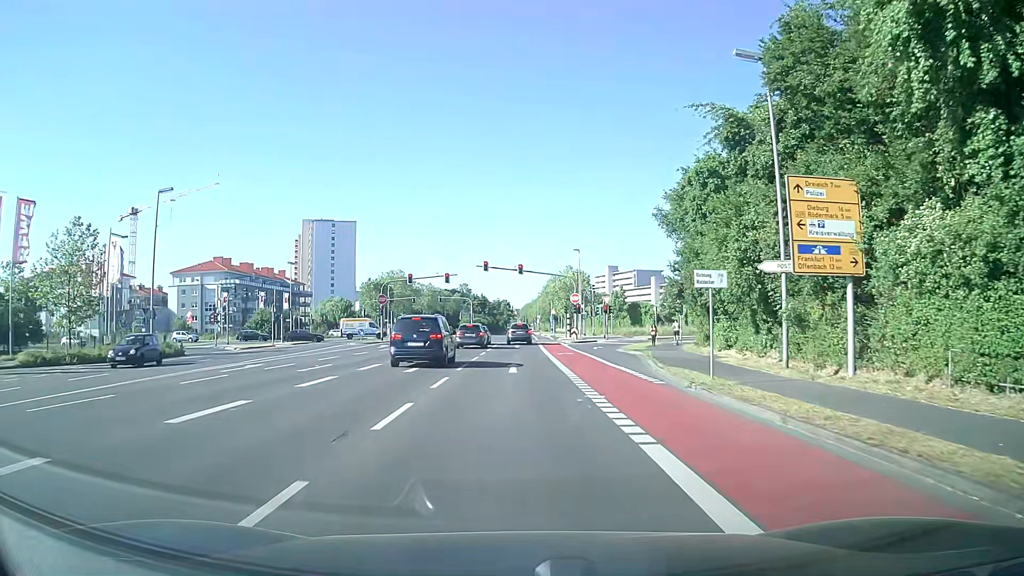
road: secondary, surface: asphalt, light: Day
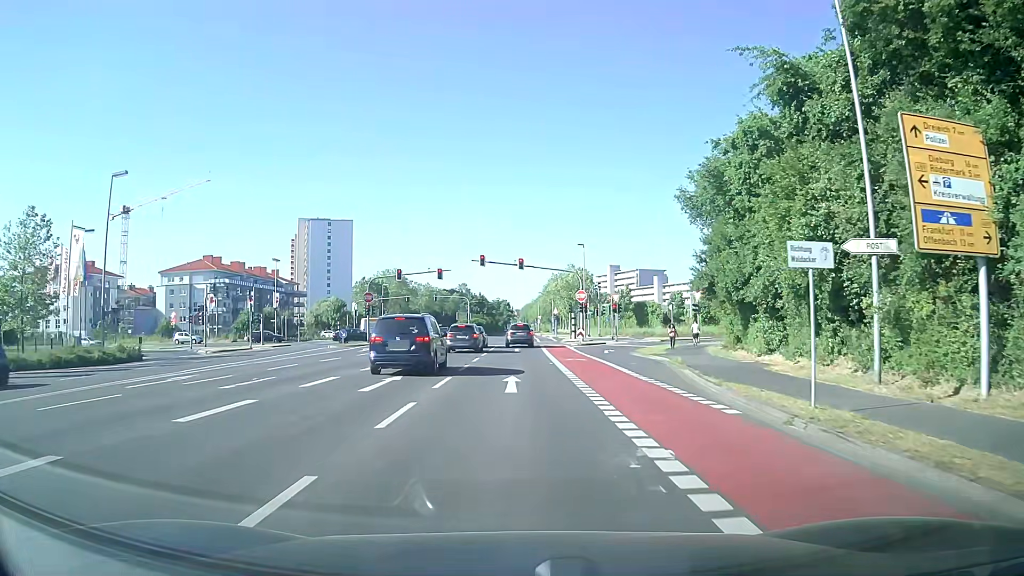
(0.0, +5.7) m; 0°
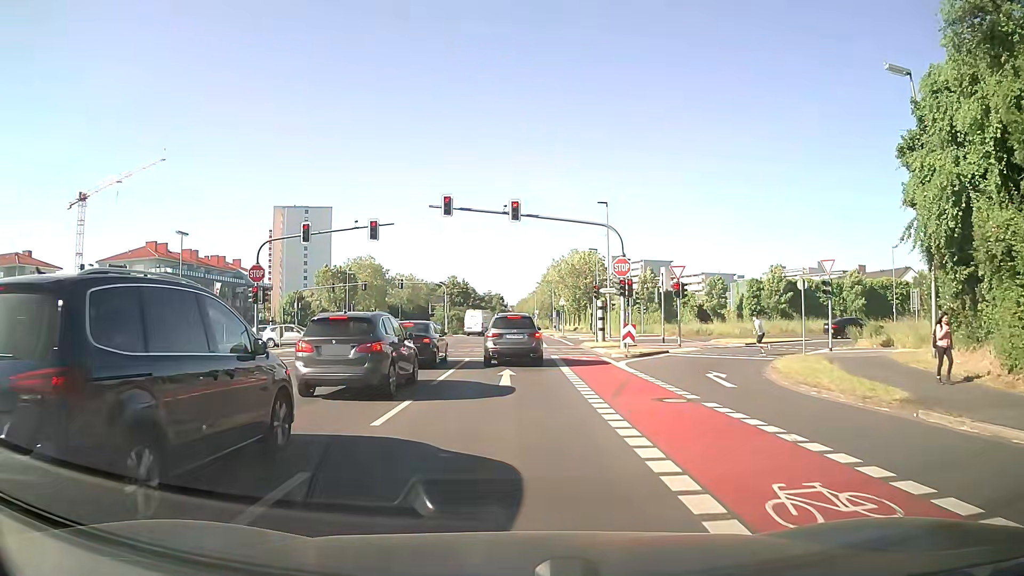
(+0.3, +23.6) m; +1°
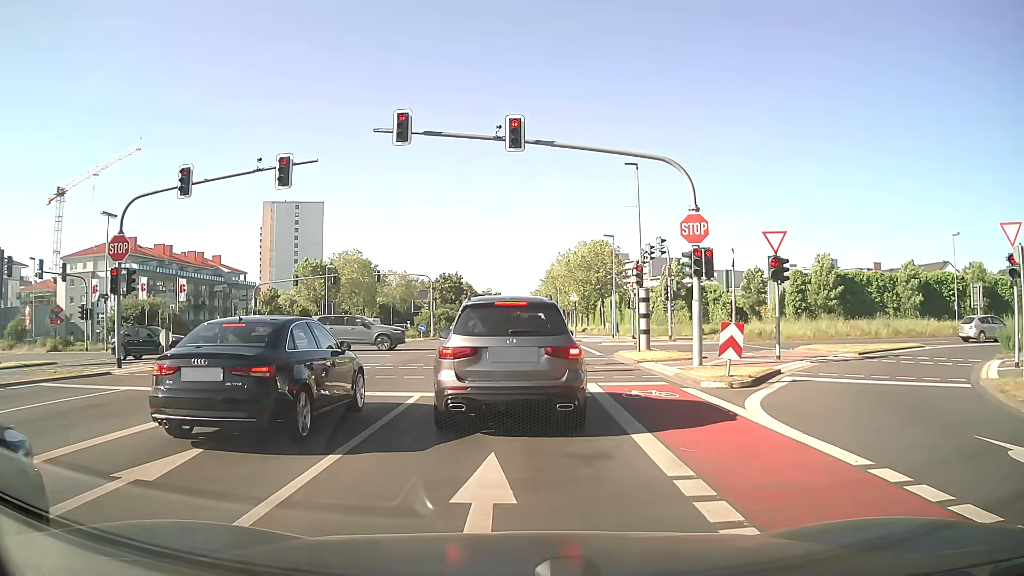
(0.0, +12.5) m; -1°
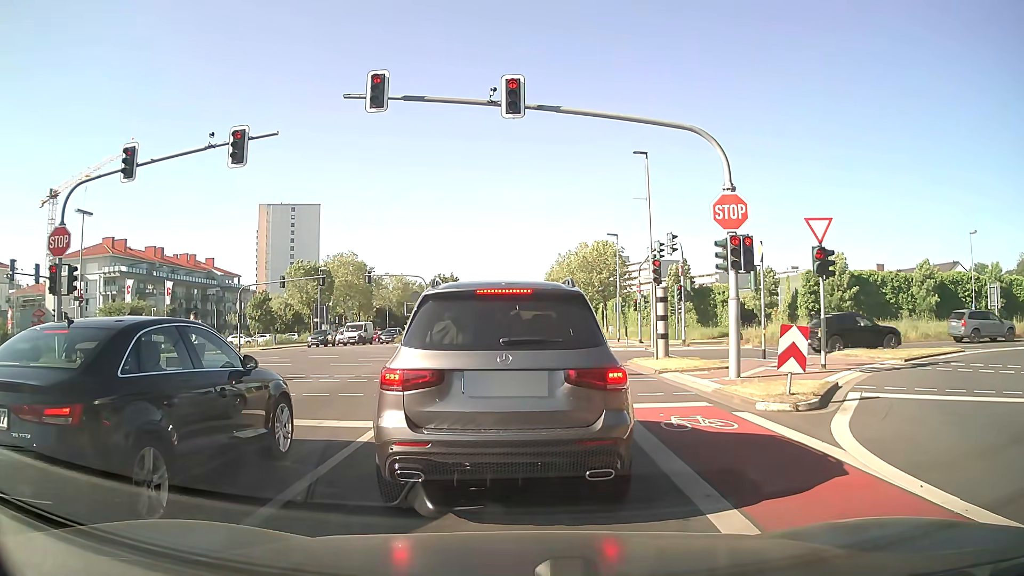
(0.0, +3.2) m; 0°
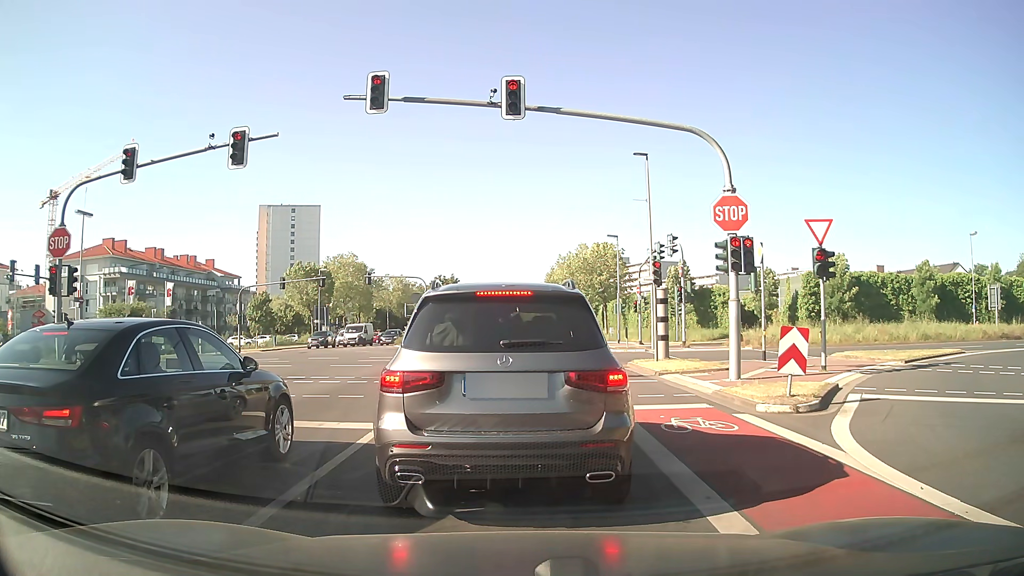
(0.0, +0.1) m; 0°
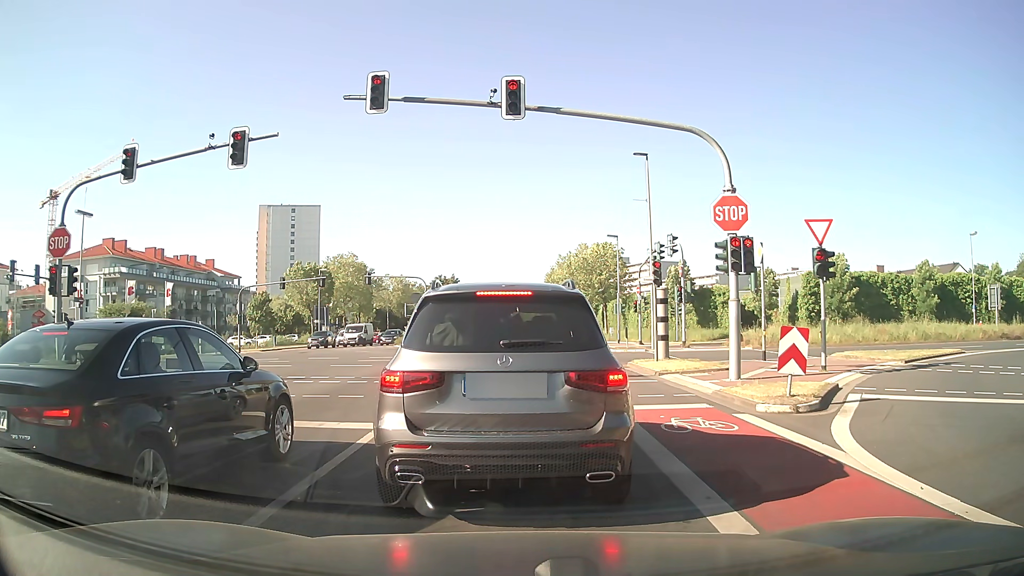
(0.0, 0.0) m; 0°
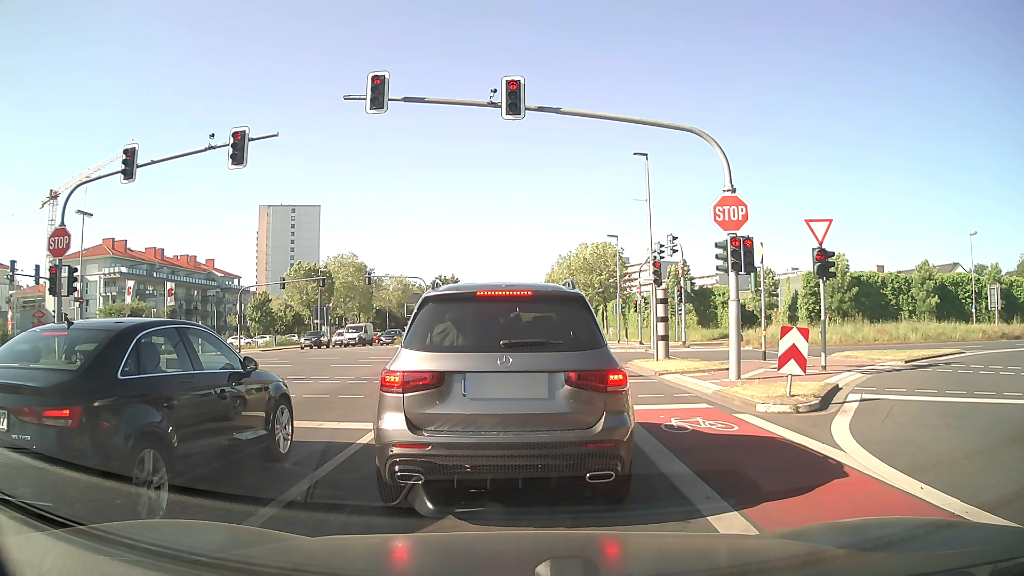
(0.0, 0.0) m; 0°
(0, +10) (0, +20) (+1, +30) (+1, +40) (+1, +50) (+1, +60) (+2, +70) (+2, +80) (+2, +90) (+2, +100) m
